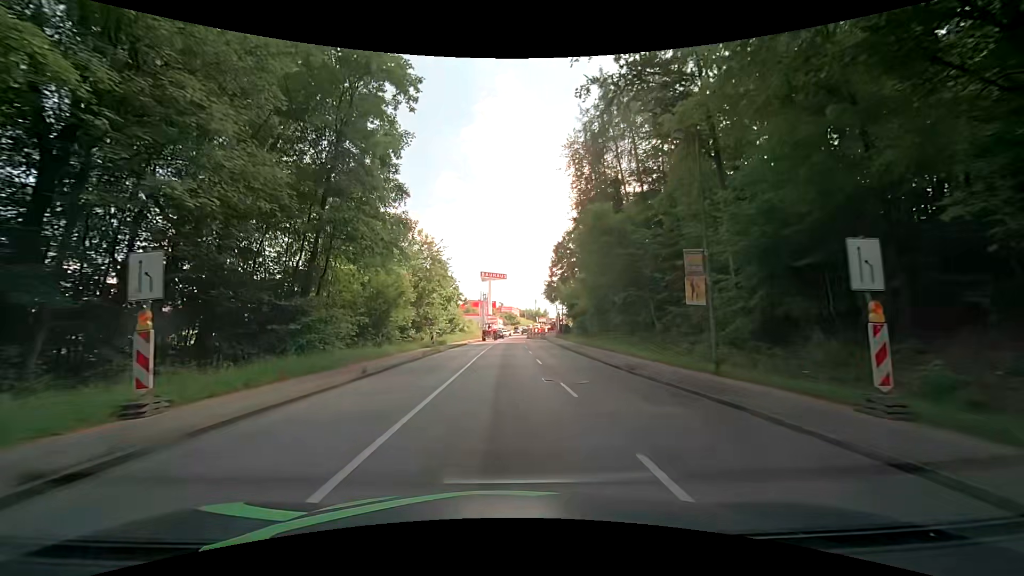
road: tertiary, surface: asphalt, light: Day
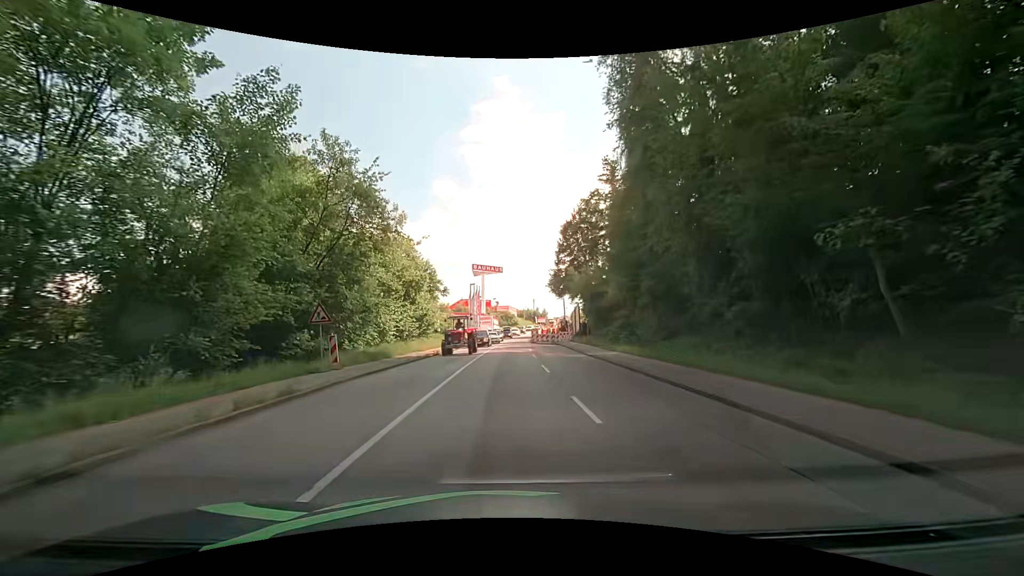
(-0.1, +23.3) m; 0°
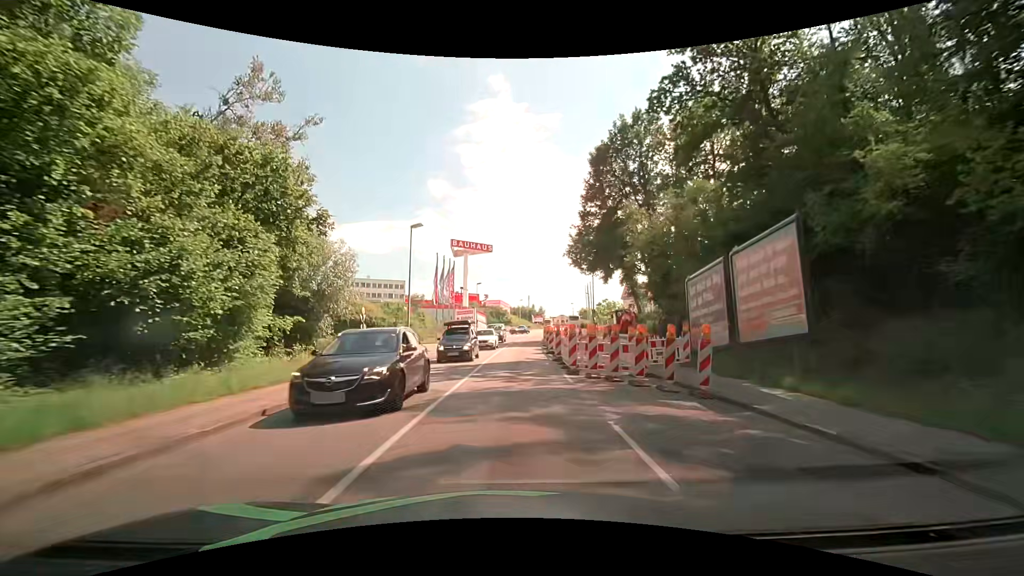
(+0.4, +38.7) m; +1°
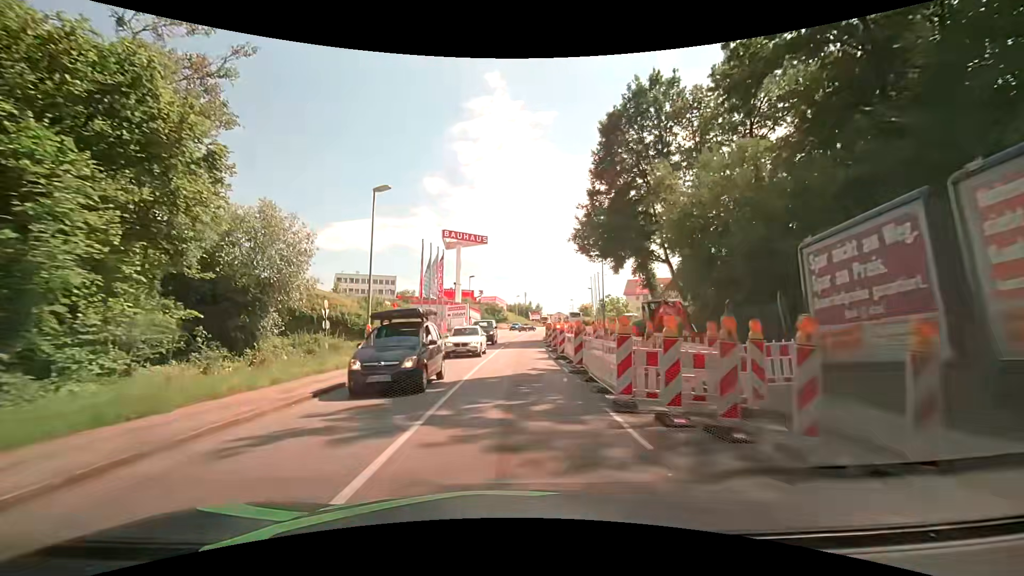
(+0.1, +7.8) m; +1°
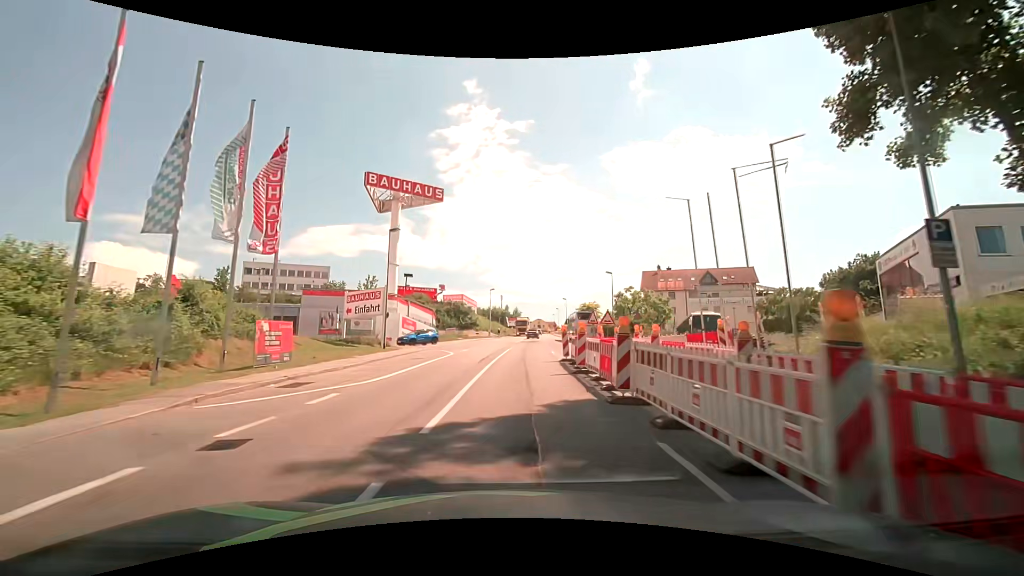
(+1.0, +38.8) m; +3°
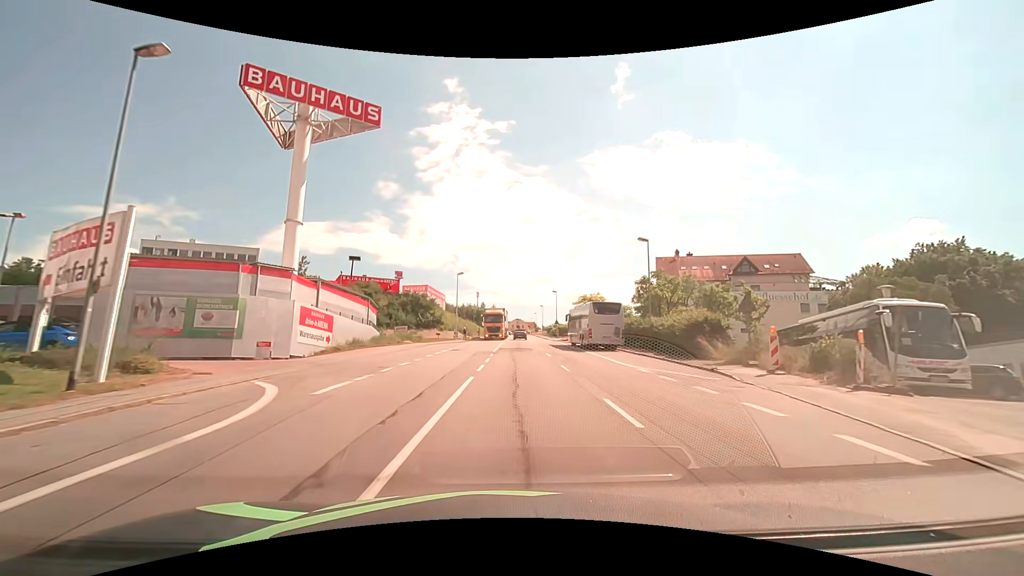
(+0.4, +23.2) m; +2°
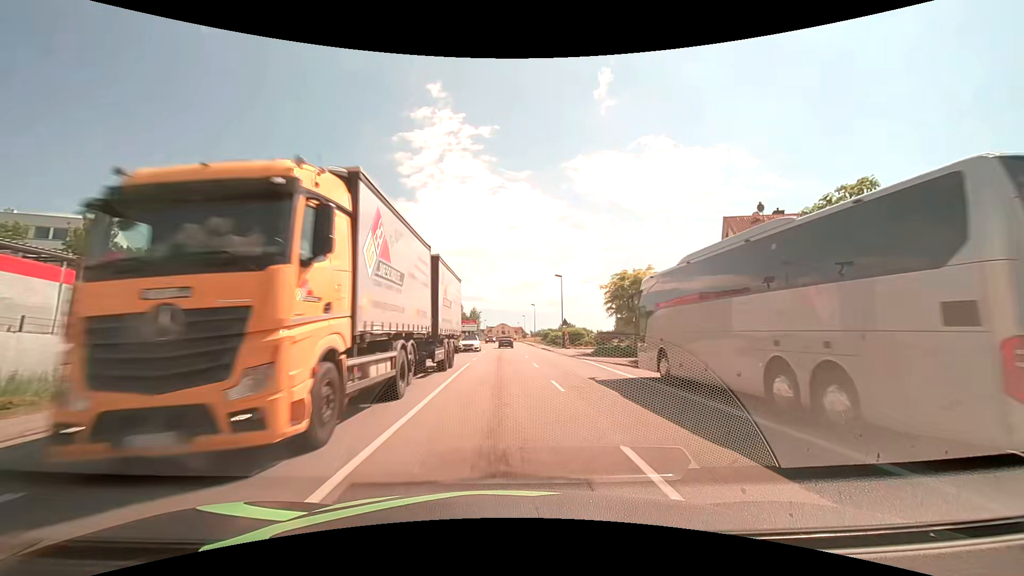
(+0.9, +31.0) m; +2°
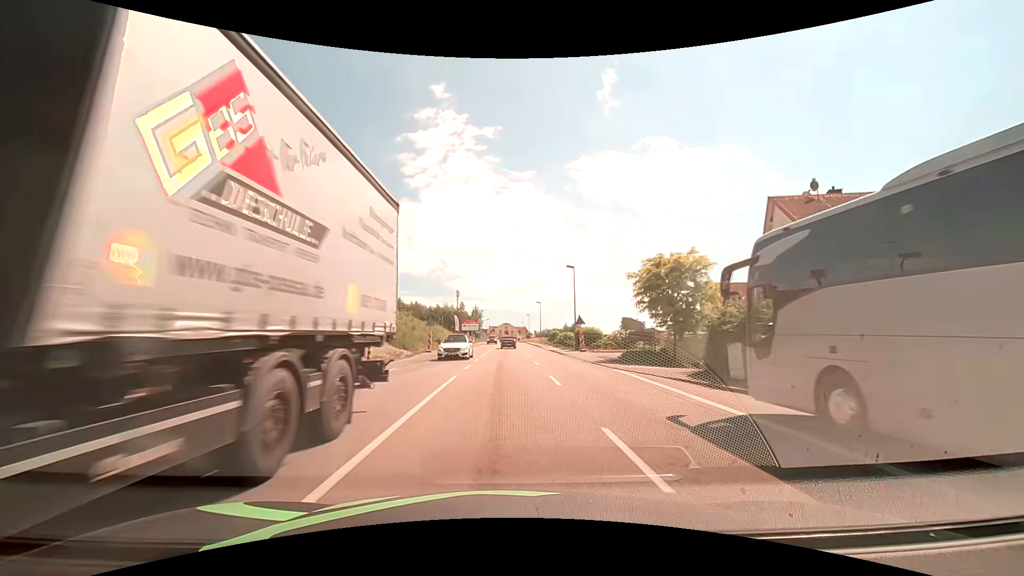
(0.0, +7.7) m; -1°
(0, +10) (0, +20) (0, +30) (0, +40) (0, +50) (0, +60) (0, +70) (0, +80) (0, +90) (0, +100) m
